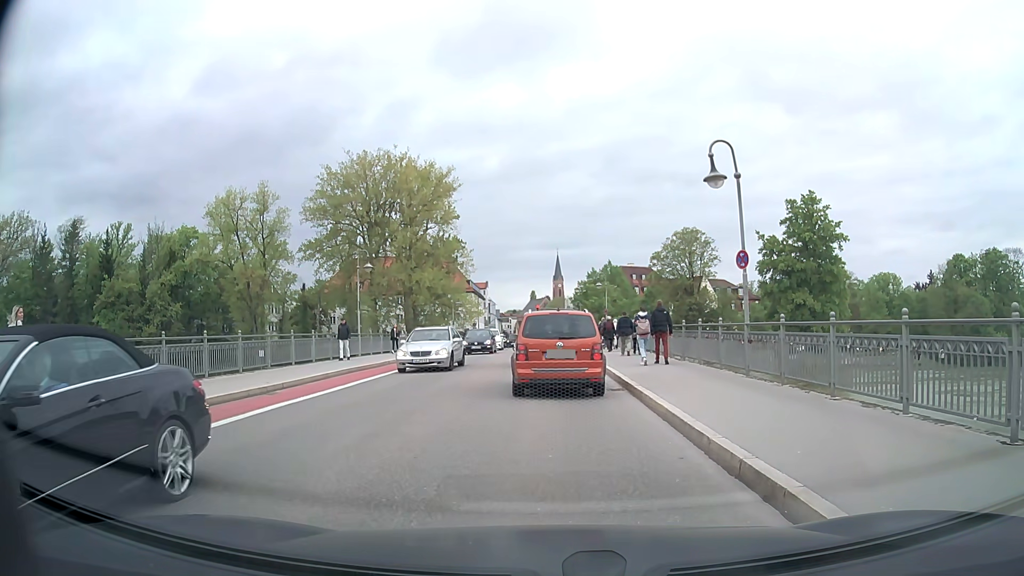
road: secondary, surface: asphalt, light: Day
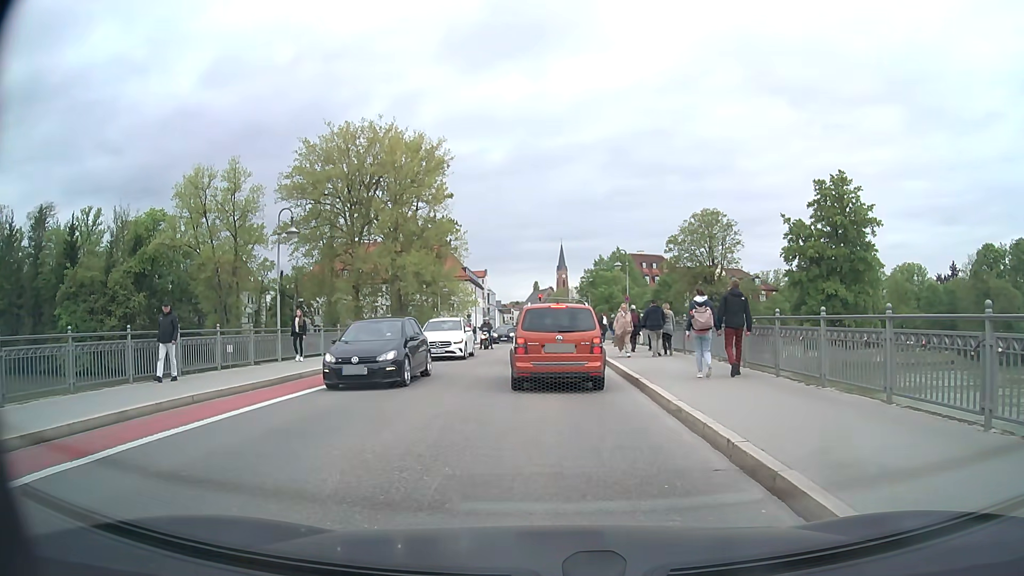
(-0.1, +10.8) m; -1°
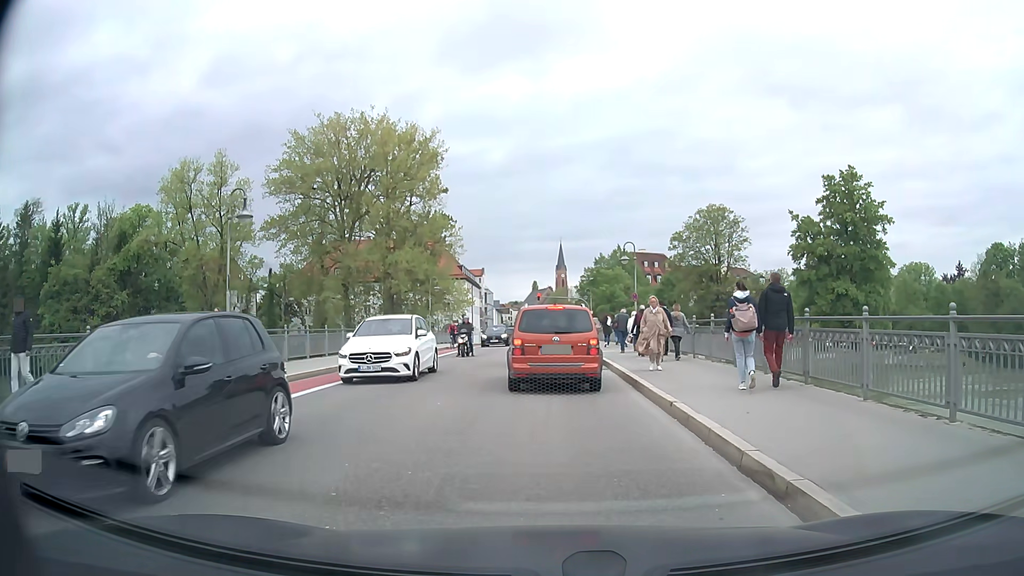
(0.0, +3.8) m; 0°
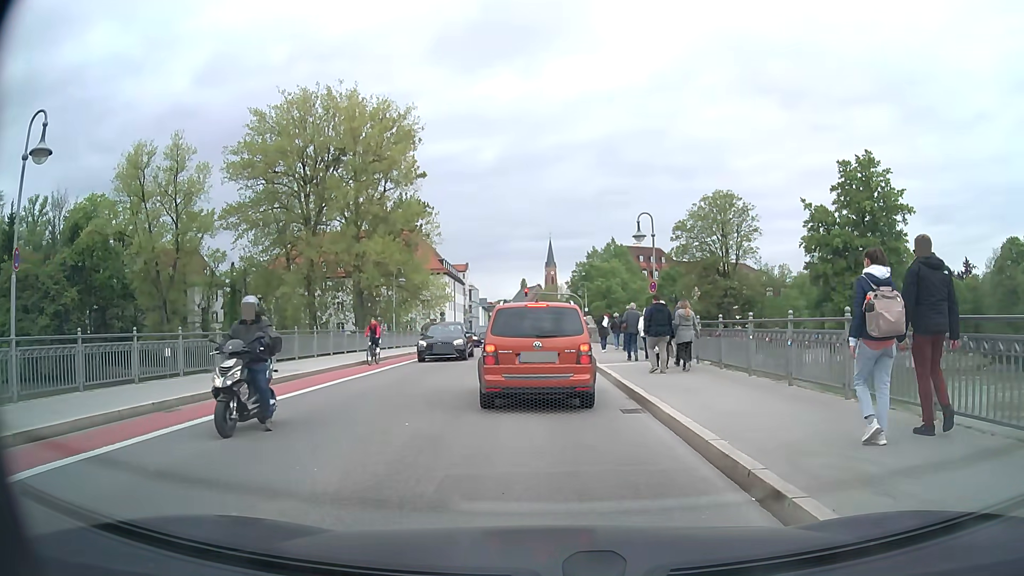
(+0.1, +8.9) m; +1°
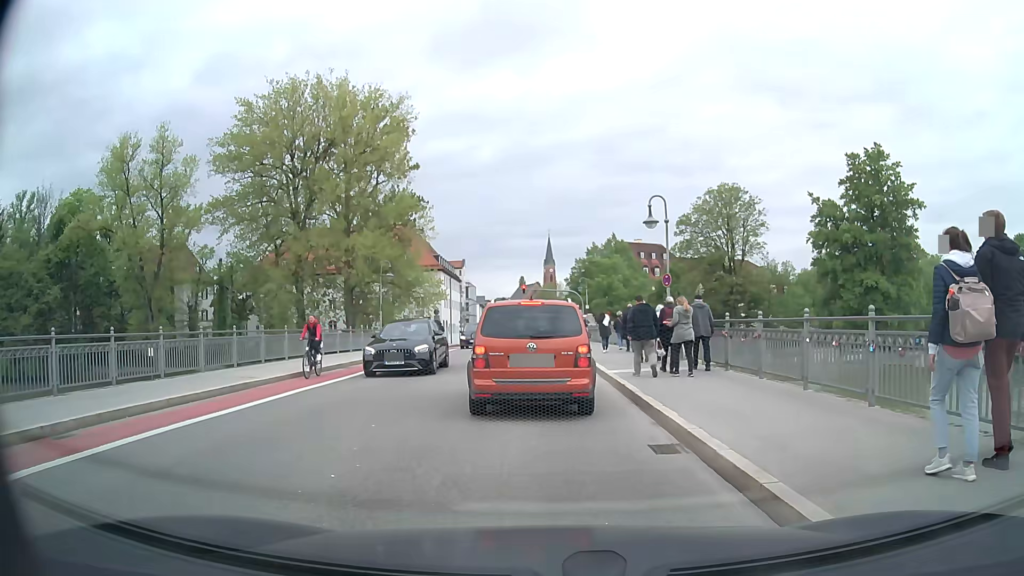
(0.0, +3.1) m; 0°
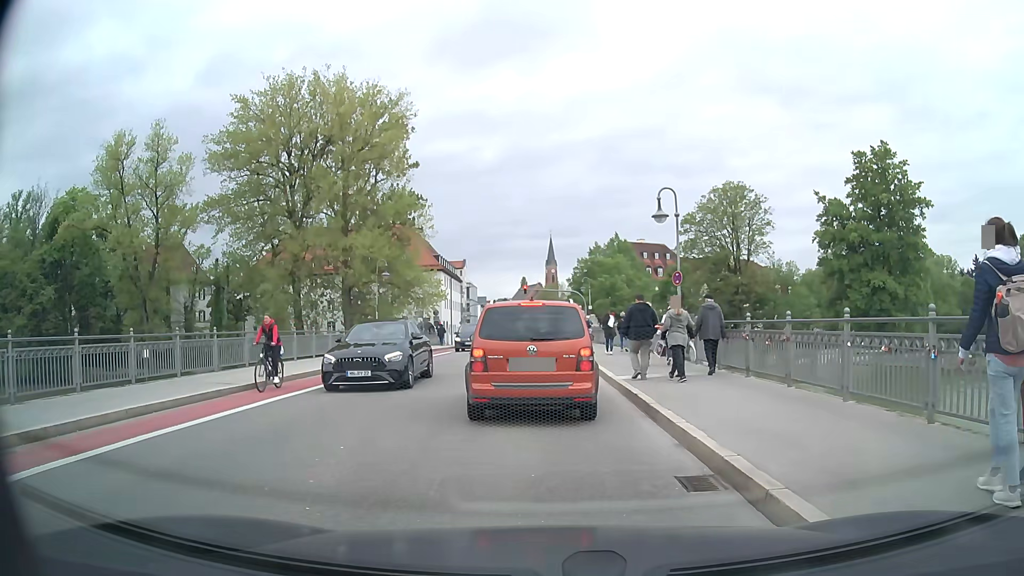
(0.0, +1.4) m; 0°
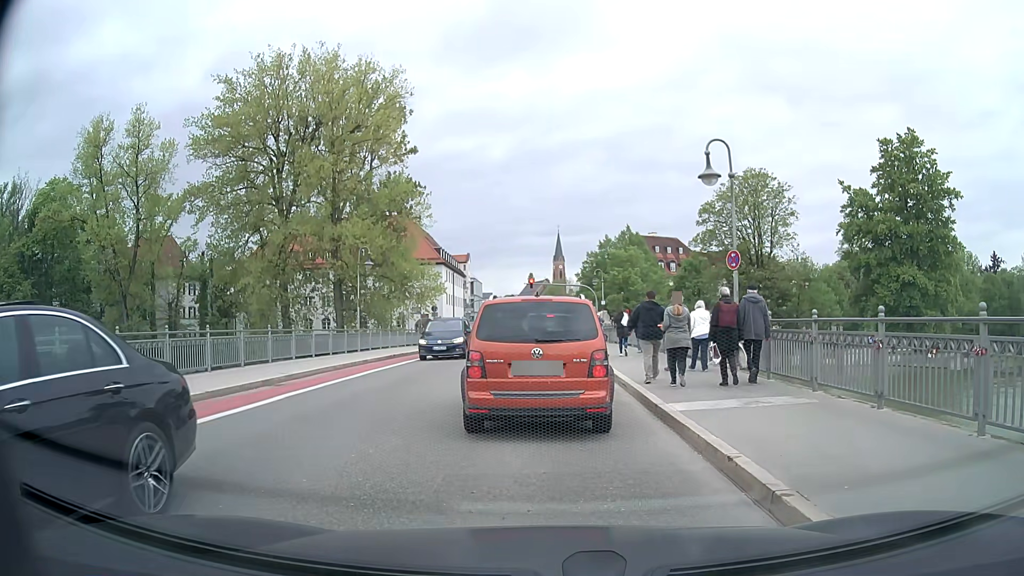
(-0.1, +5.3) m; 0°
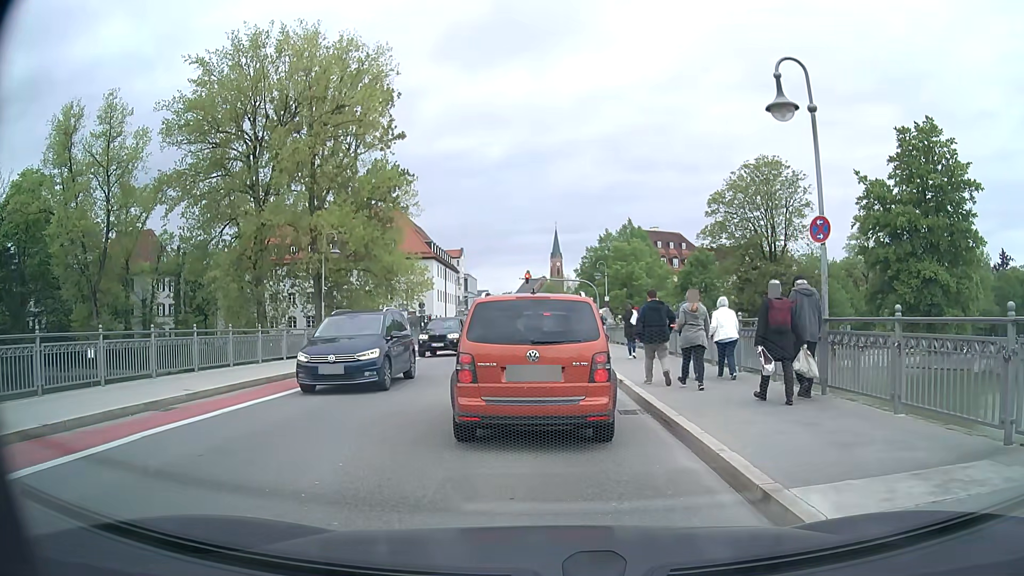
(-0.1, +5.0) m; 0°
